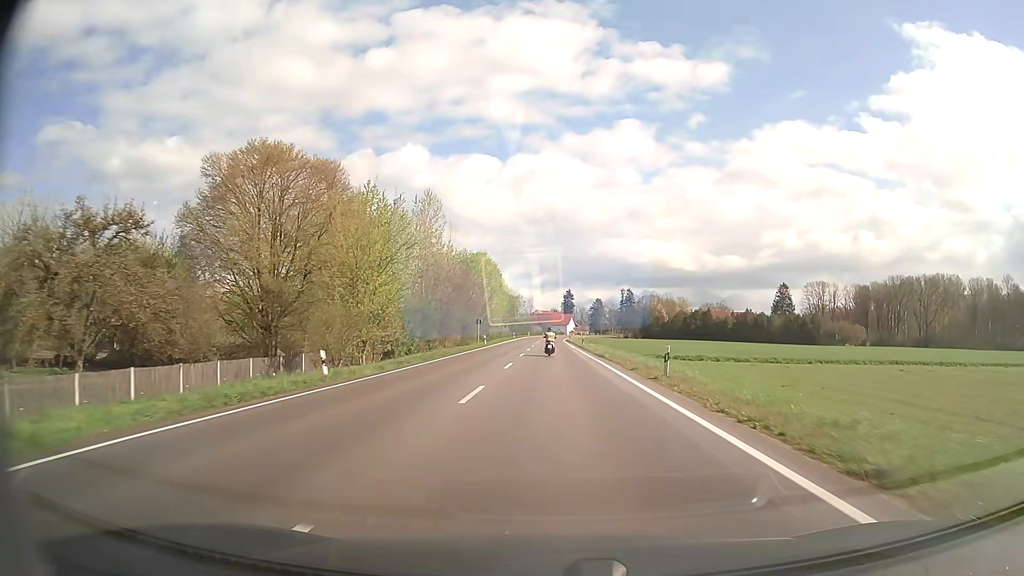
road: secondary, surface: asphalt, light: Day
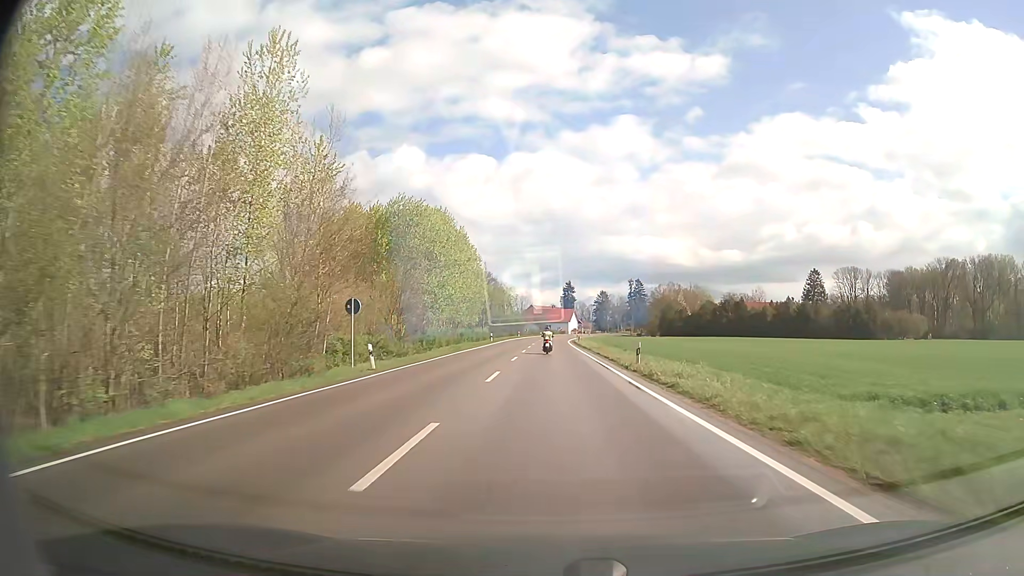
(+0.2, +43.1) m; 0°
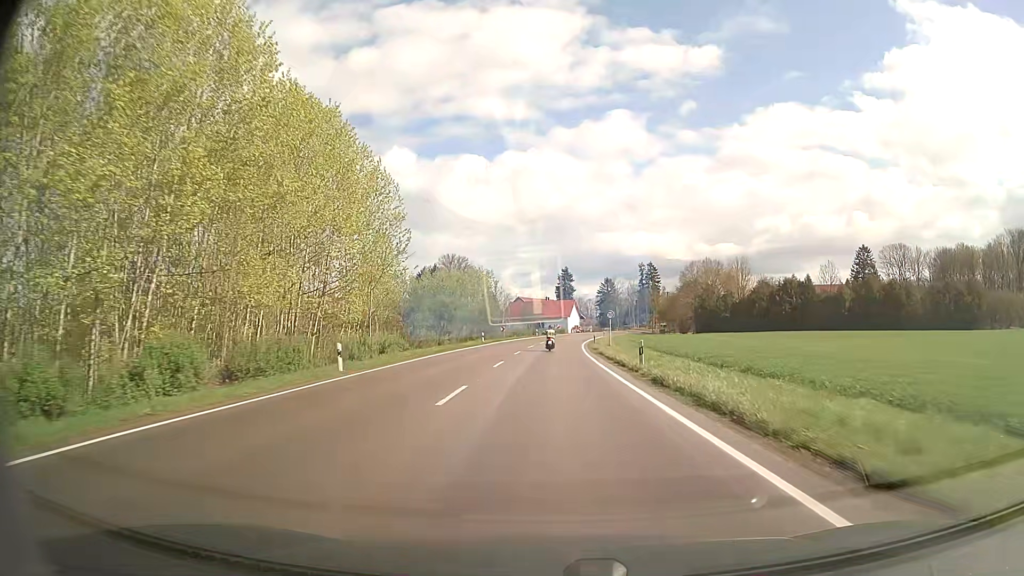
(+0.1, +54.0) m; 0°
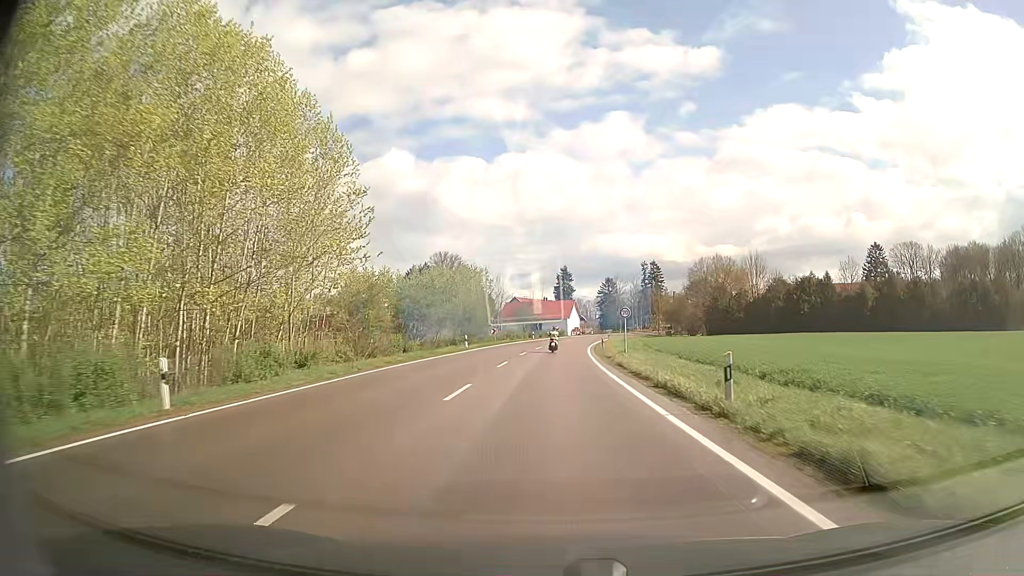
(0.0, +10.8) m; 0°
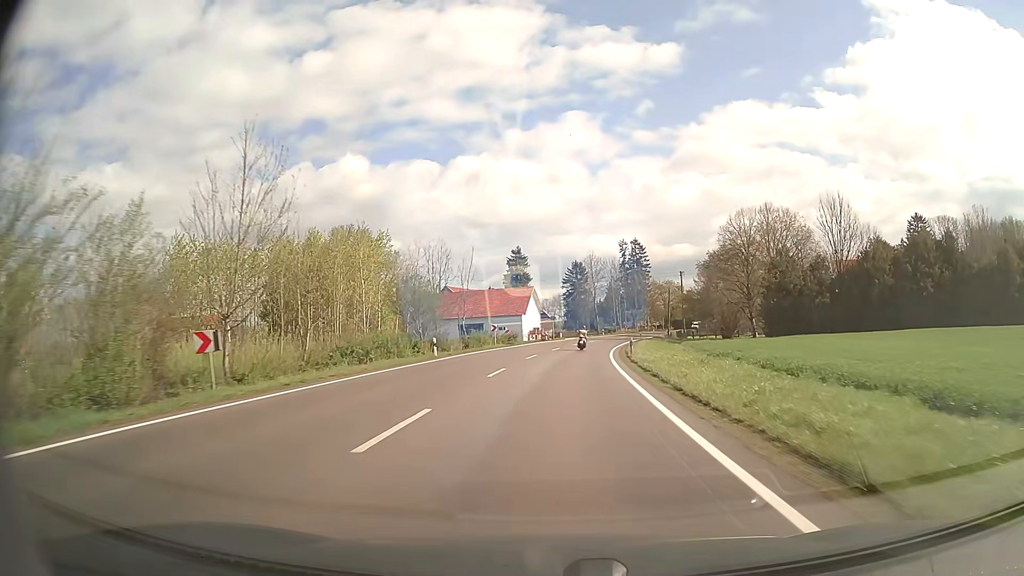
(+1.2, +53.9) m; +4°
(0, +10) (0, +20) (+1, +30) (+2, +40) (+3, +50) (+5, +60) (+6, +70) (+9, +79) (+11, +89) (+14, +99) m
